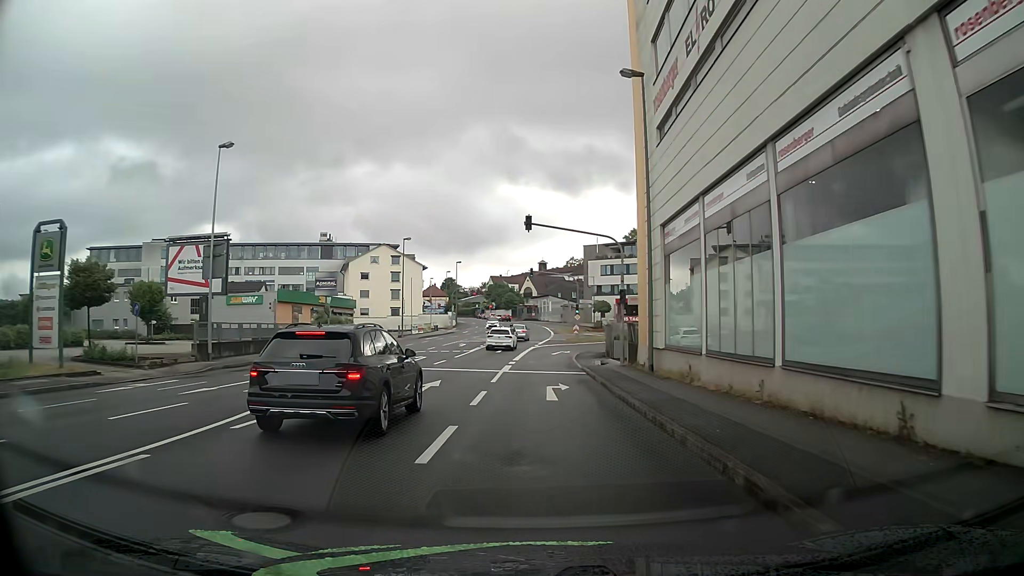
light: Day
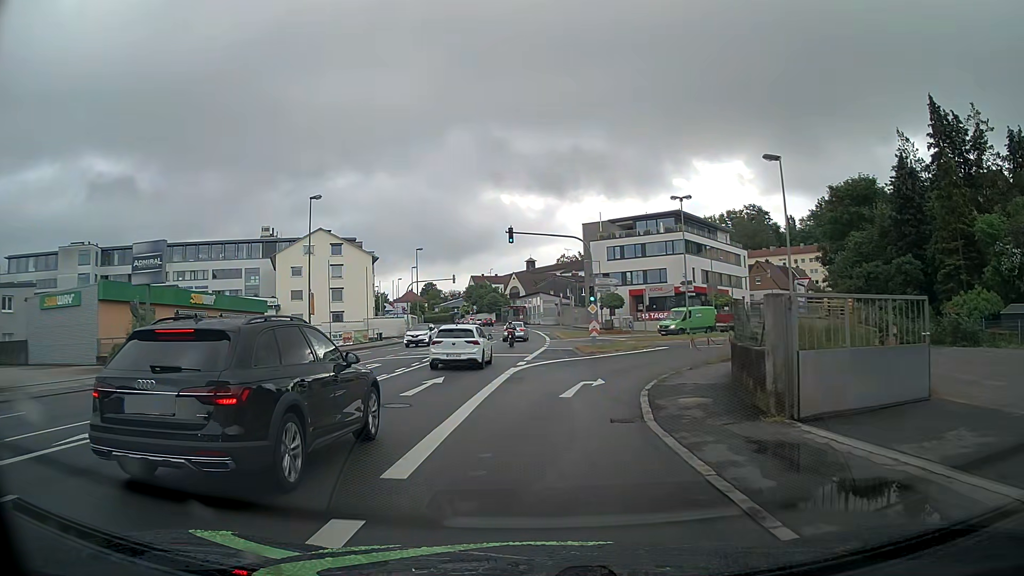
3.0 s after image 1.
(0.0, +26.4) m; +1°
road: tertiary_link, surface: asphalt
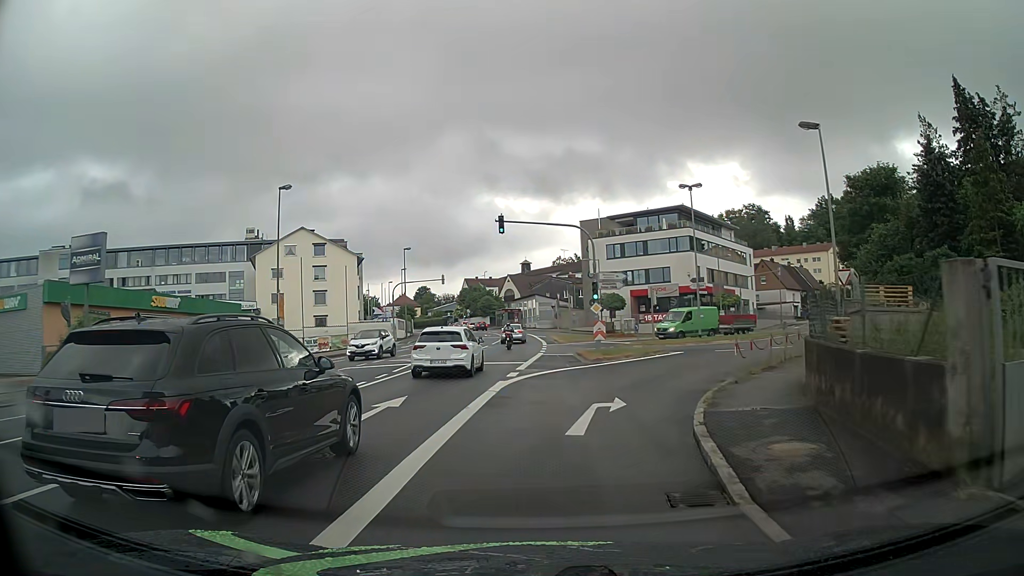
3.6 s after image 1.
(0.0, +4.8) m; 0°
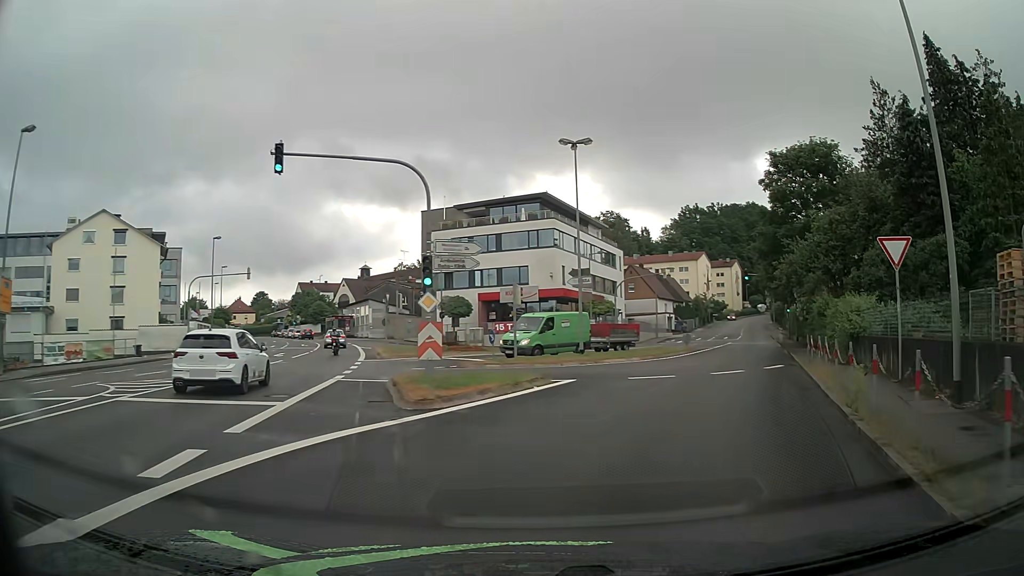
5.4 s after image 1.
(+1.0, +13.4) m; +13°
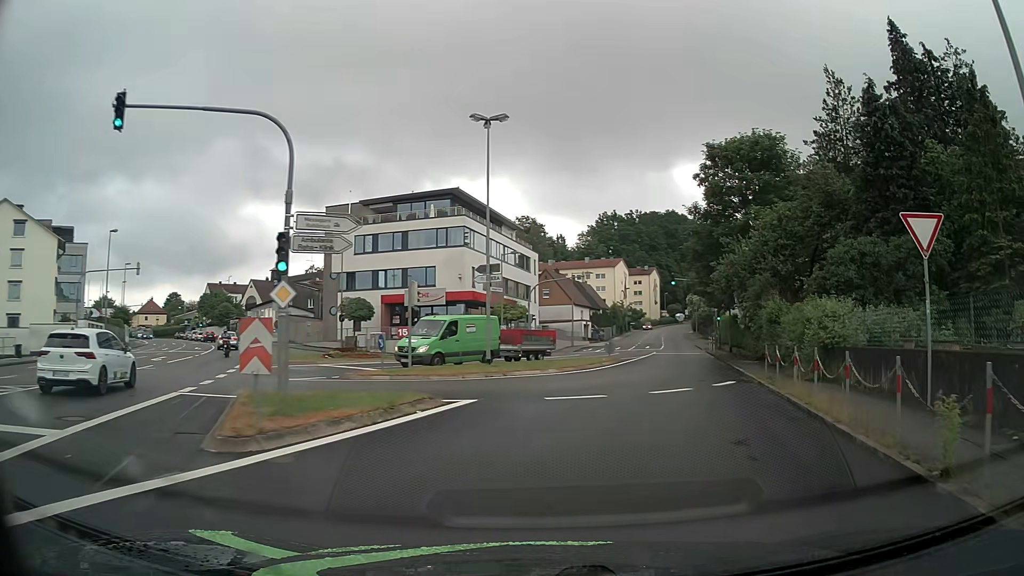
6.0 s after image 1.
(+0.3, +4.6) m; +8°
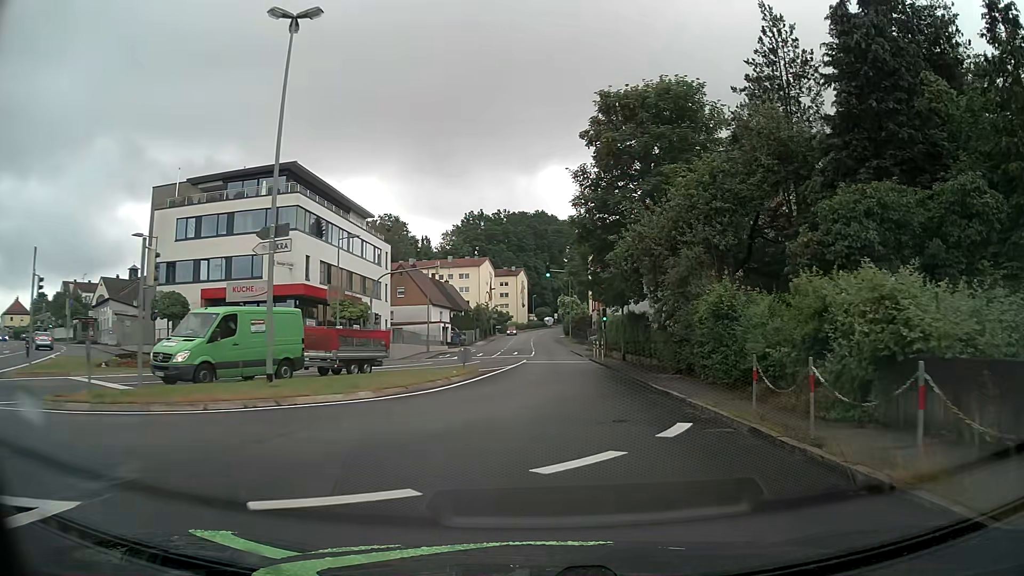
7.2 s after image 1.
(+1.1, +10.0) m; +11°
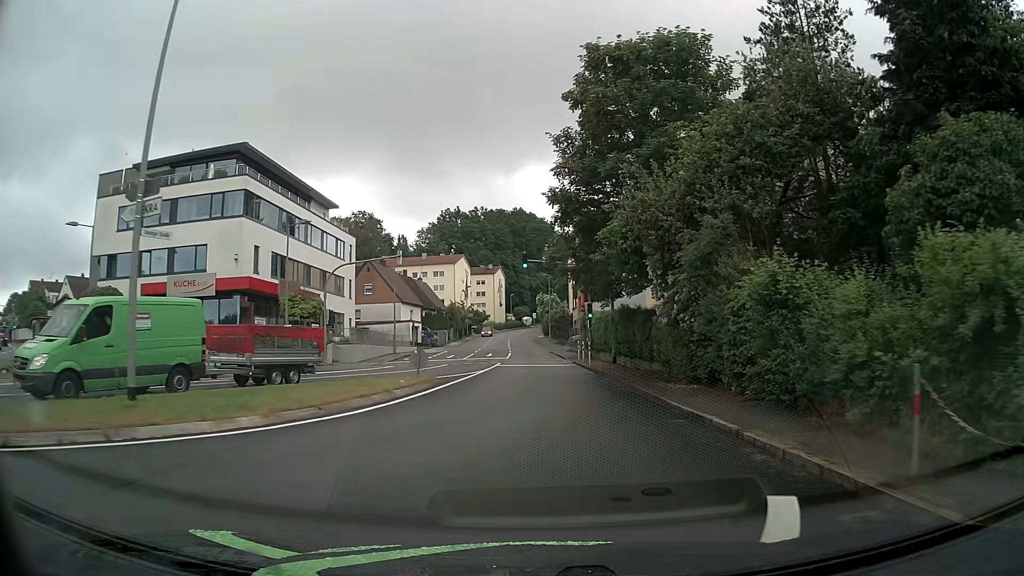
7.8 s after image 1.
(+0.1, +5.5) m; +2°
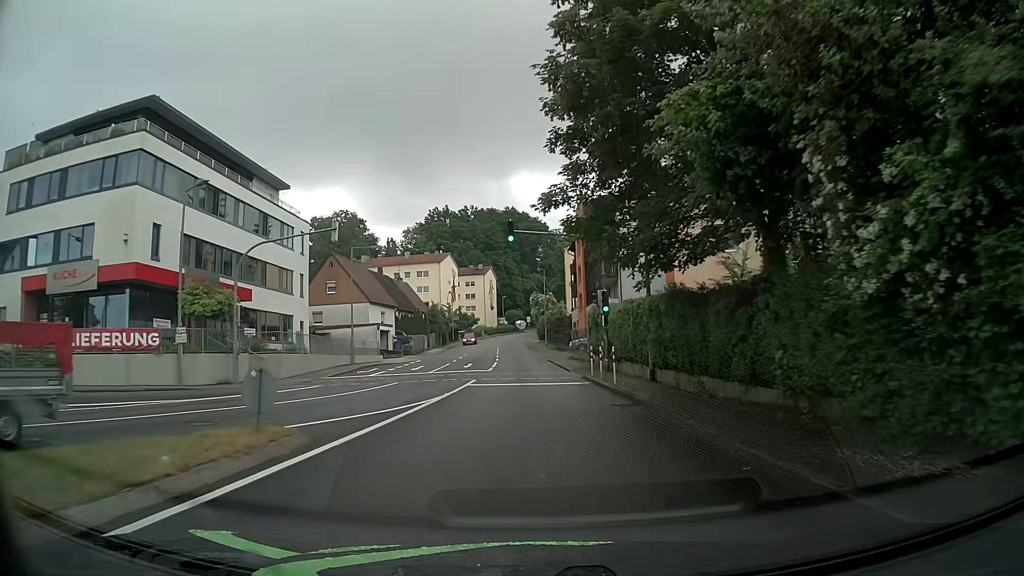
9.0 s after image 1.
(+0.1, +11.7) m; 0°
(0, +10) (0, +20) (0, +30) (-1, +40) (-1, +50) (-2, +60) (-2, +70) (-2, +80) (-2, +90) (-2, +100) m
